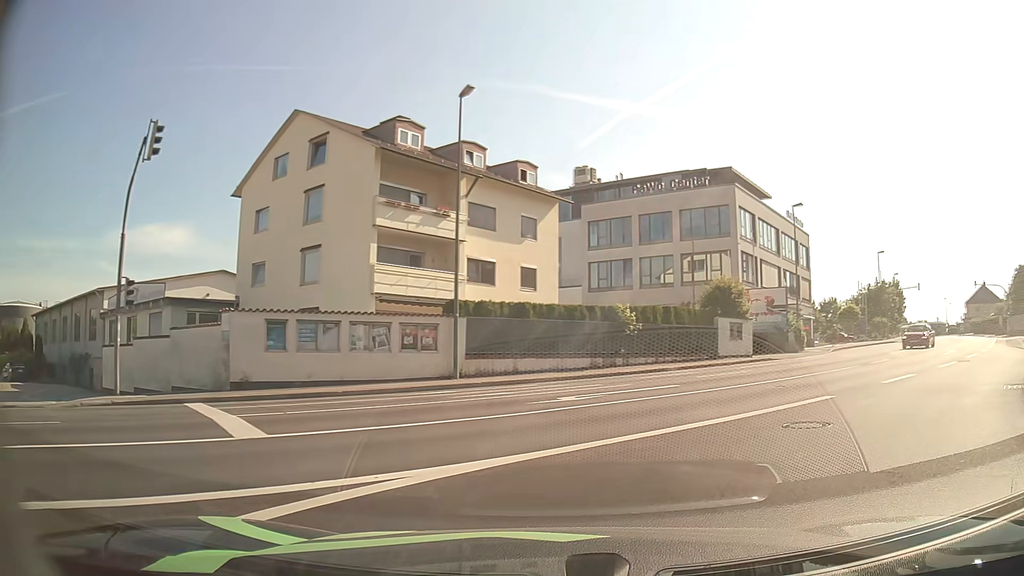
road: tertiary_link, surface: asphalt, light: Day
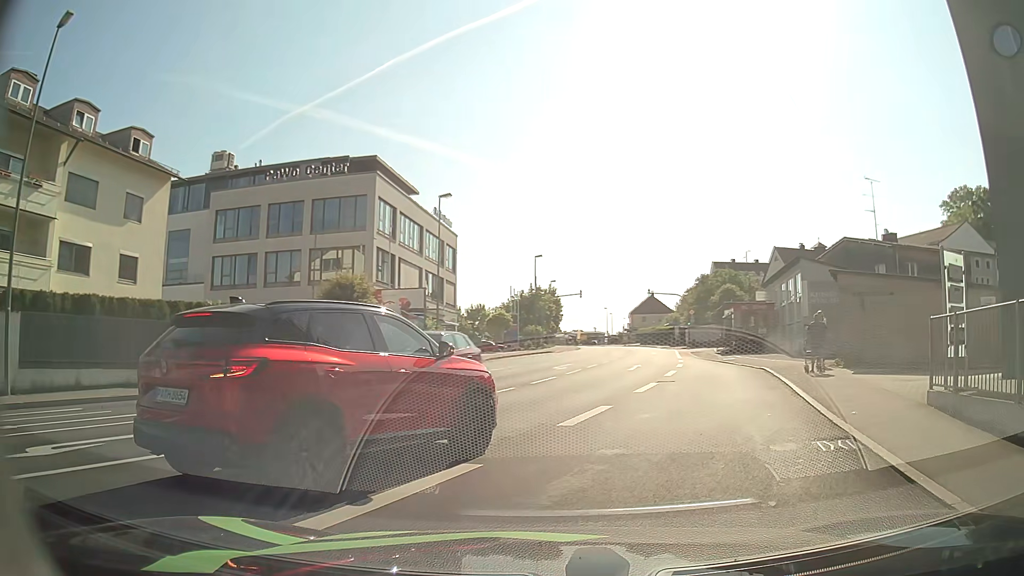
(+1.7, +6.1) m; +30°
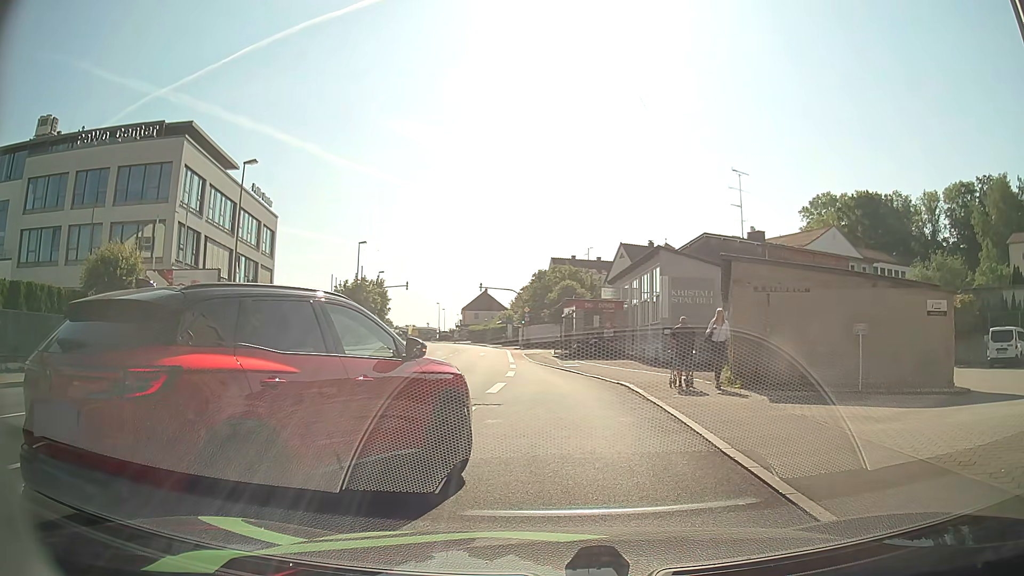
(+0.7, +5.9) m; +14°
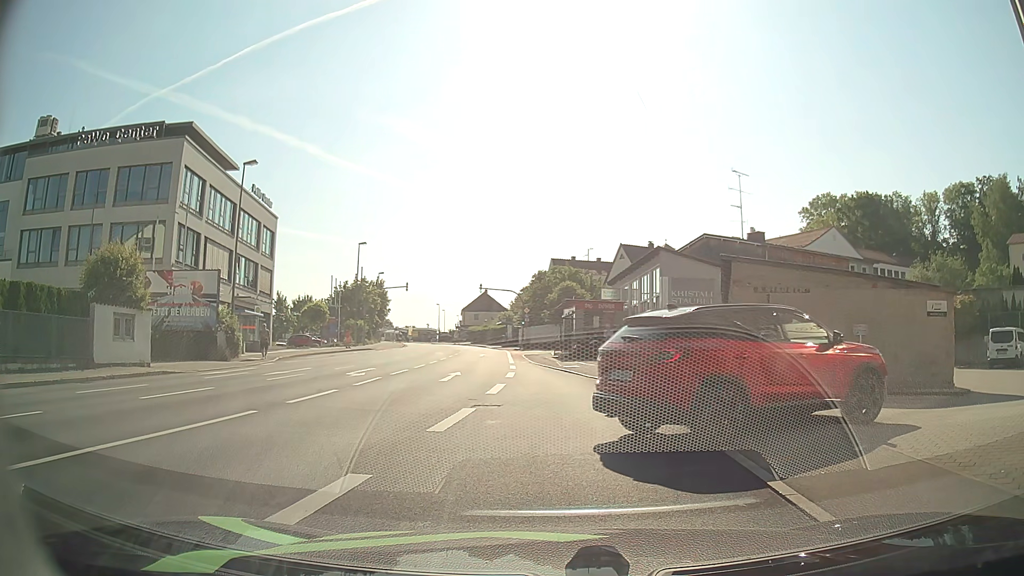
(0.0, 0.0) m; 0°
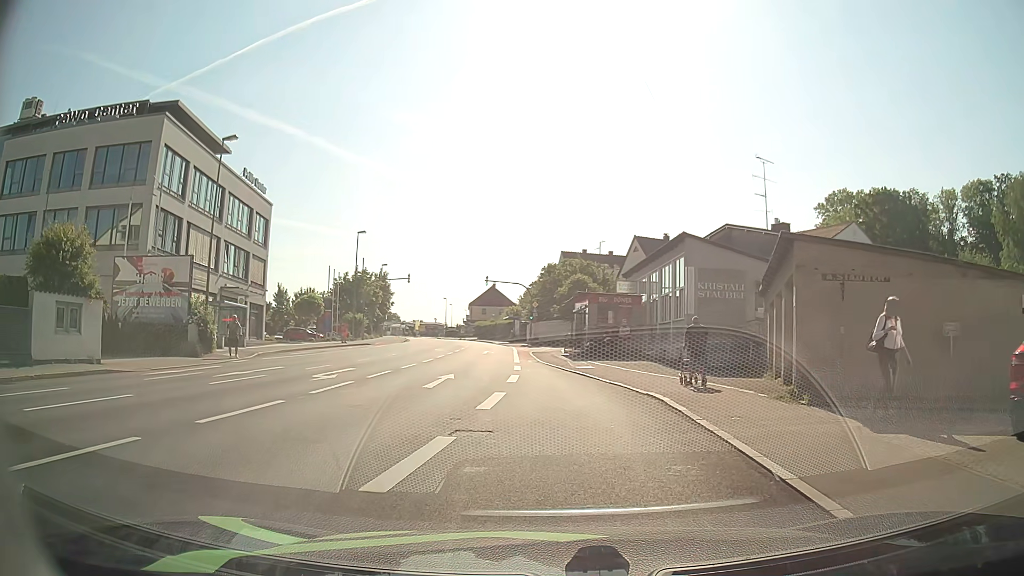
(-0.1, +4.2) m; -1°
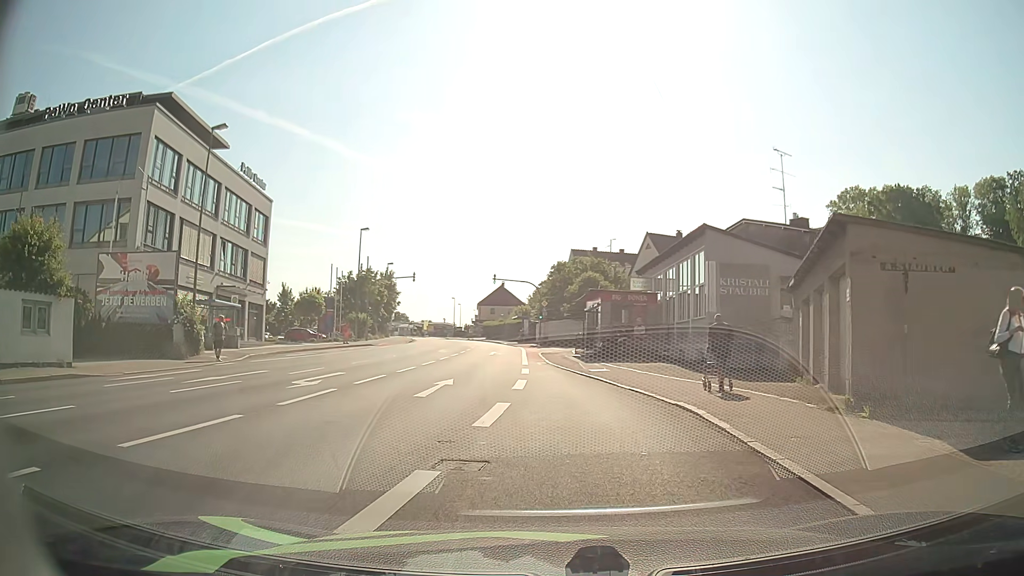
(0.0, +2.2) m; -1°
(0, +10) (-1, +20) (-2, +30) (-3, +40) (-4, +50) (-5, +60) (-6, +70) (-8, +79) (-11, +89) (-13, +99) m
